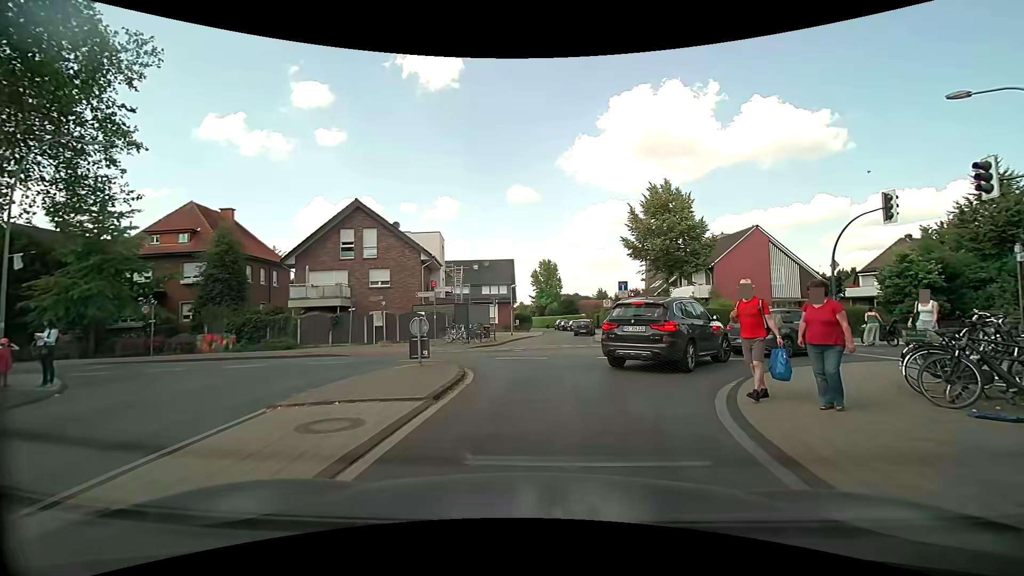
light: Day
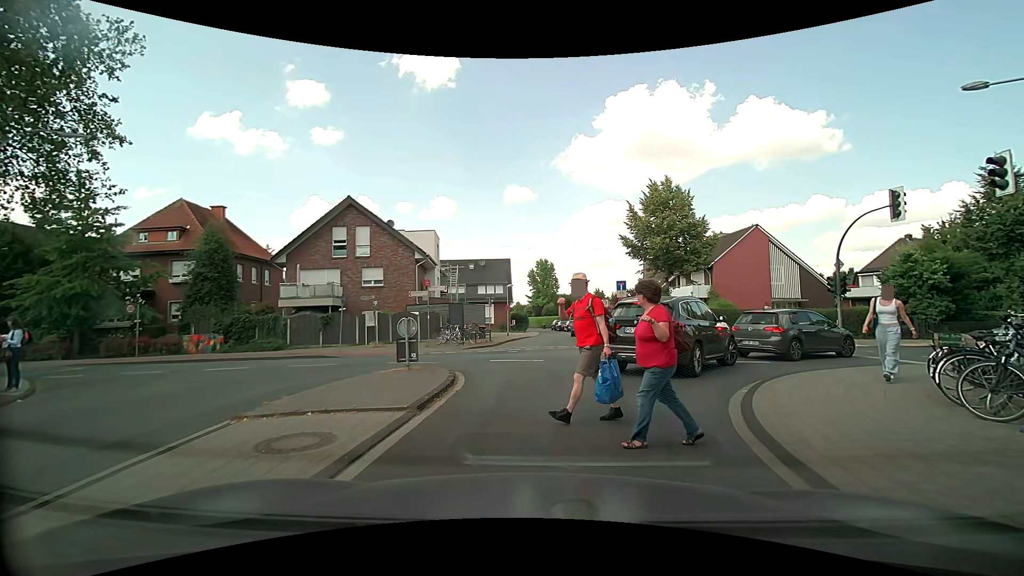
(0.0, +0.7) m; 0°
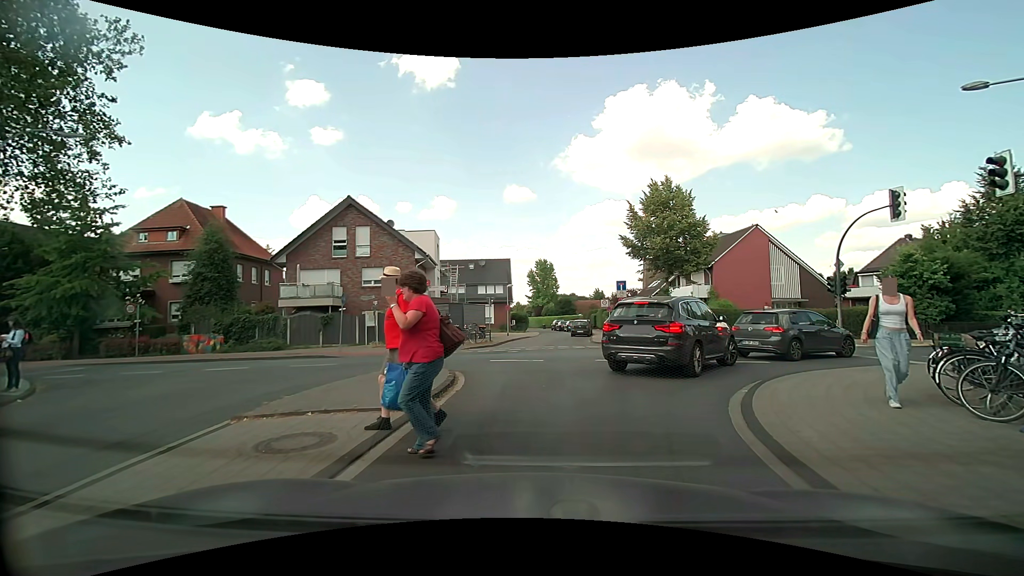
(0.0, 0.0) m; 0°
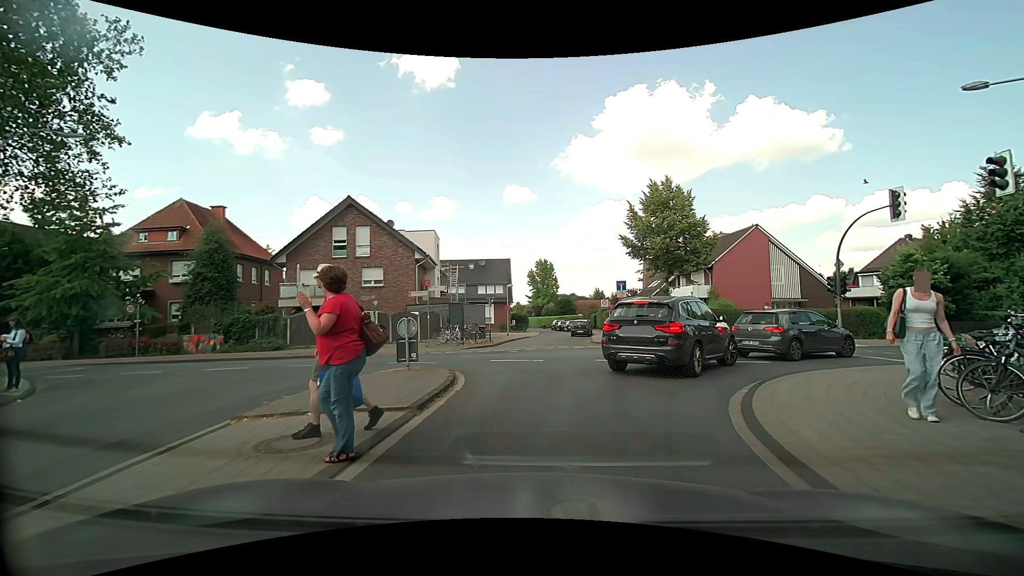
(0.0, 0.0) m; 0°
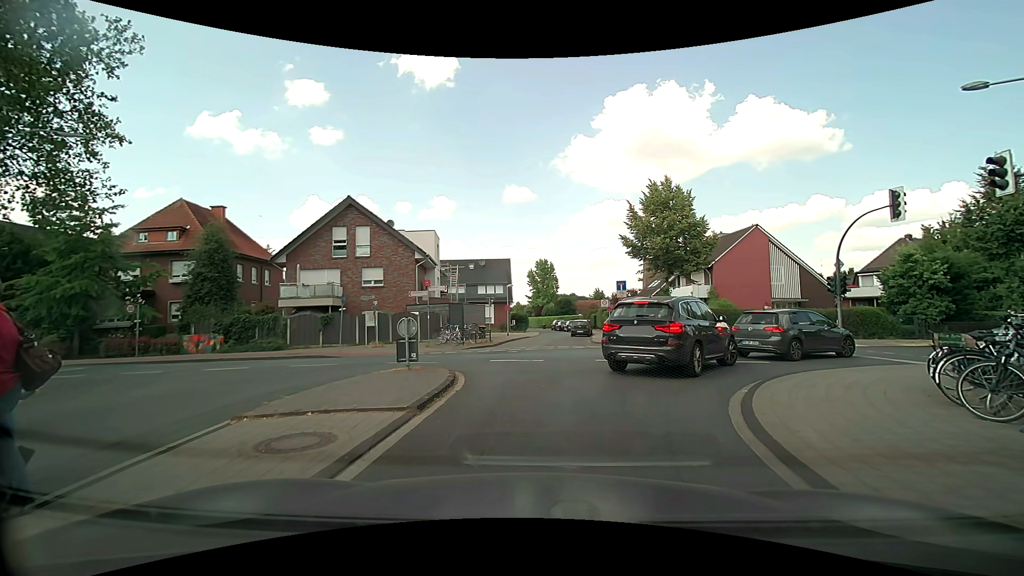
(0.0, 0.0) m; 0°
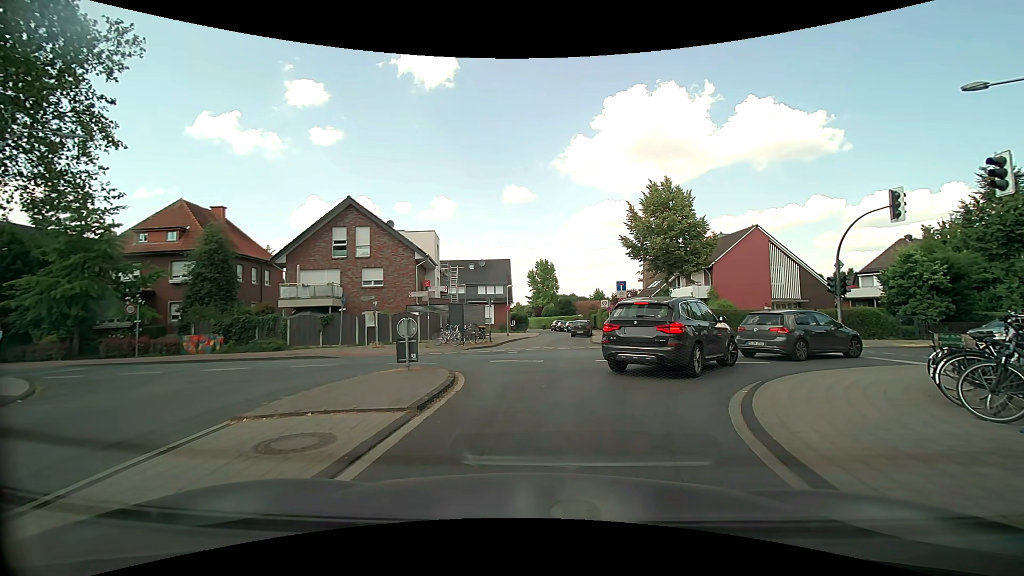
(0.0, 0.0) m; 0°
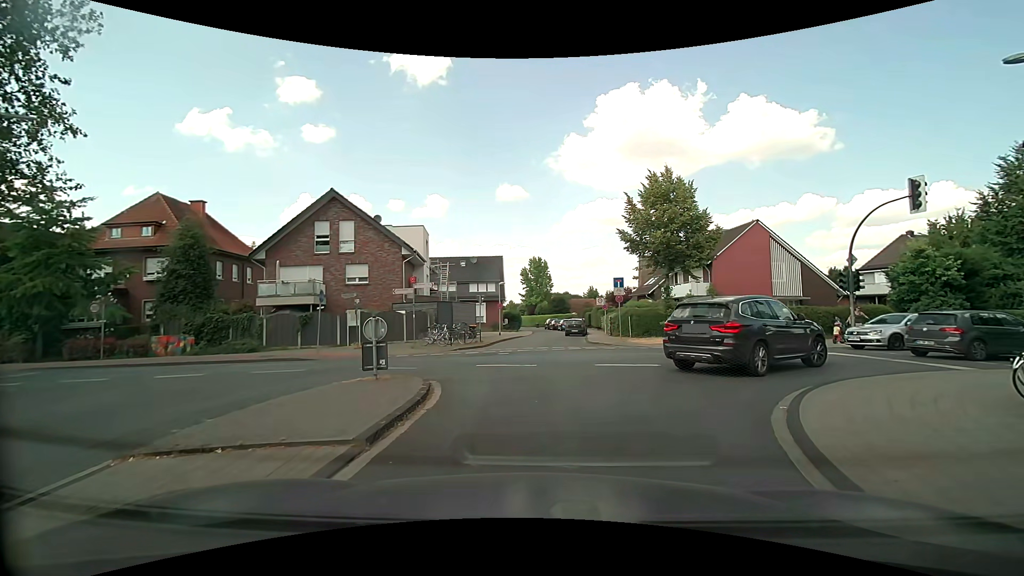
(0.0, +1.7) m; +2°
